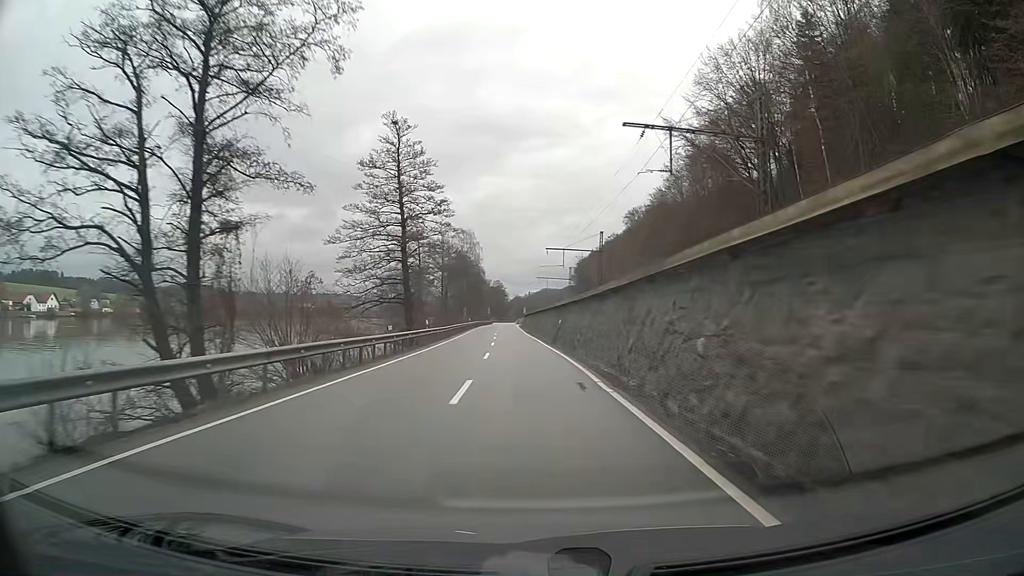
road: primary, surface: asphalt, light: Day
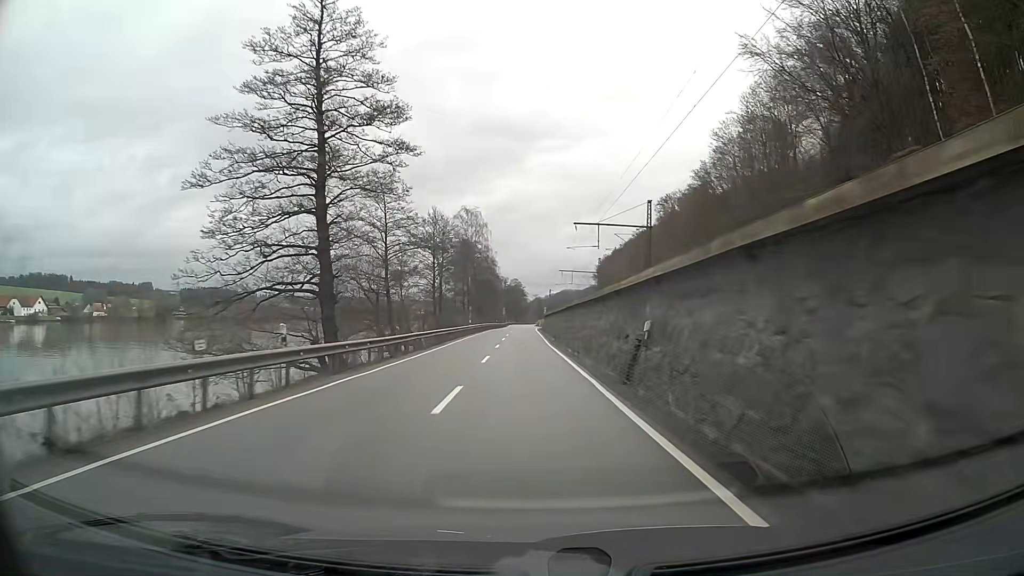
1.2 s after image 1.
(-0.4, +25.0) m; -2°
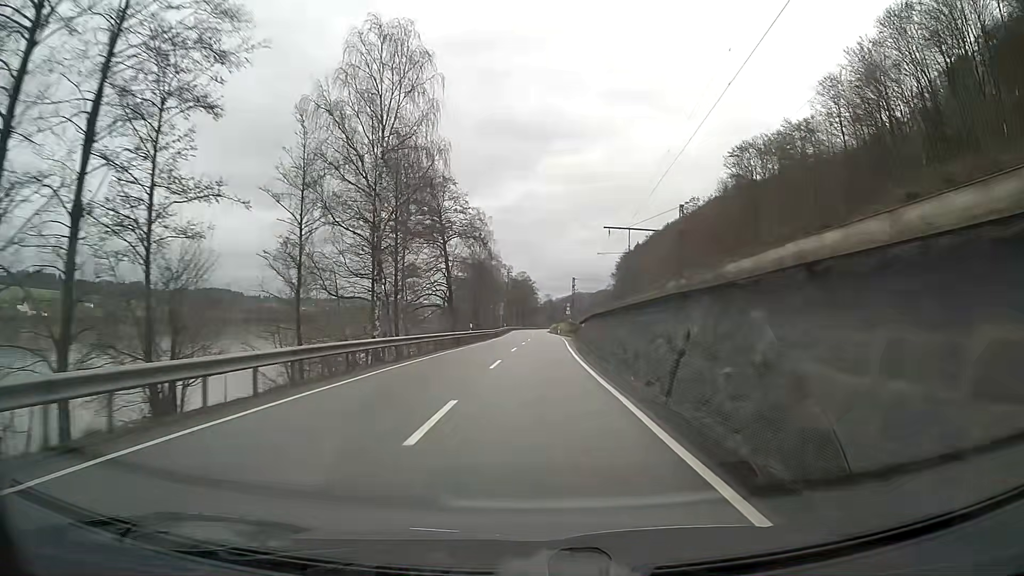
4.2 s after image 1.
(-0.7, +62.4) m; 0°
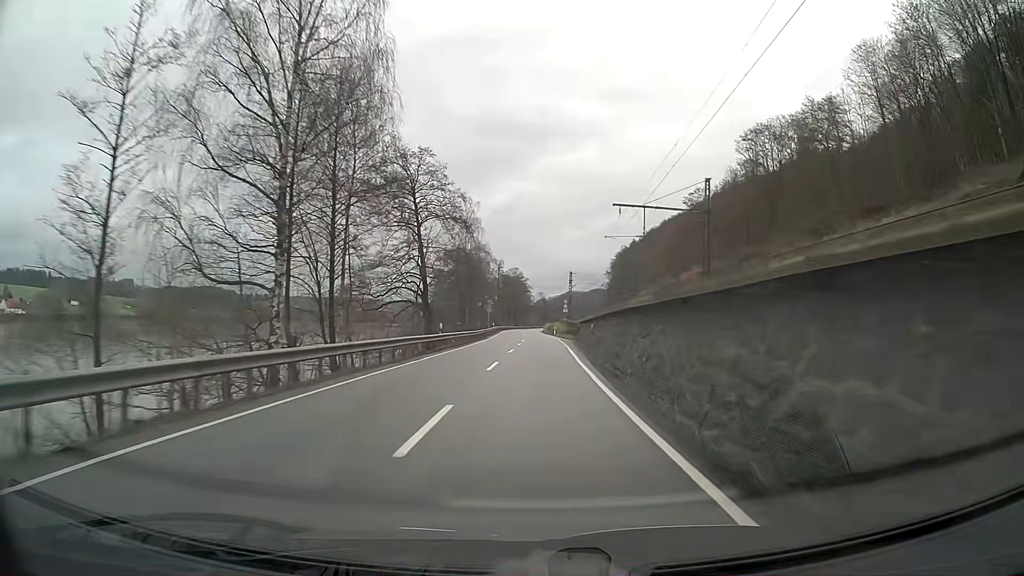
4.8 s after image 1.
(+0.1, +12.5) m; +1°
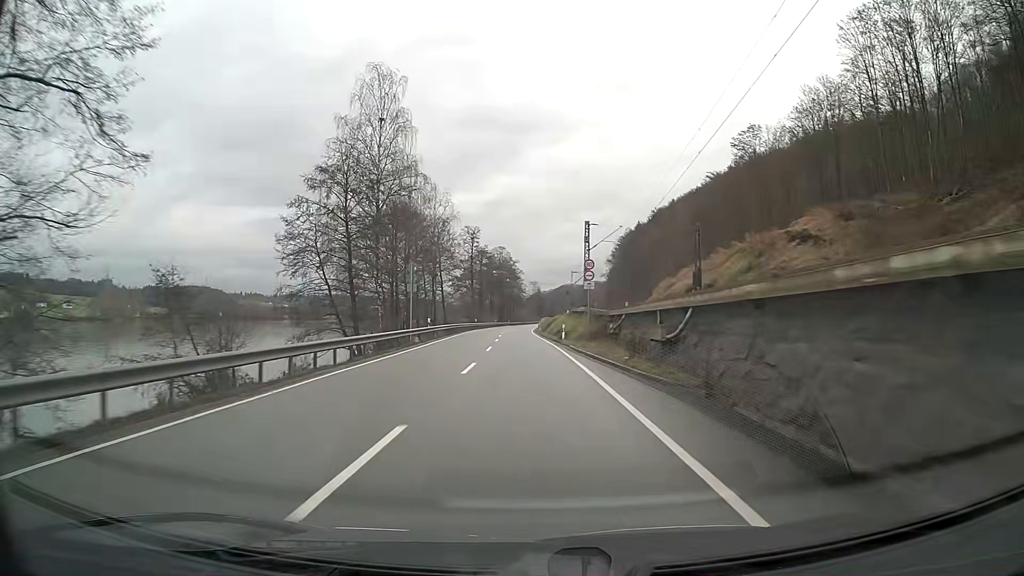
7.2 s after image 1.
(+0.5, +50.0) m; 0°
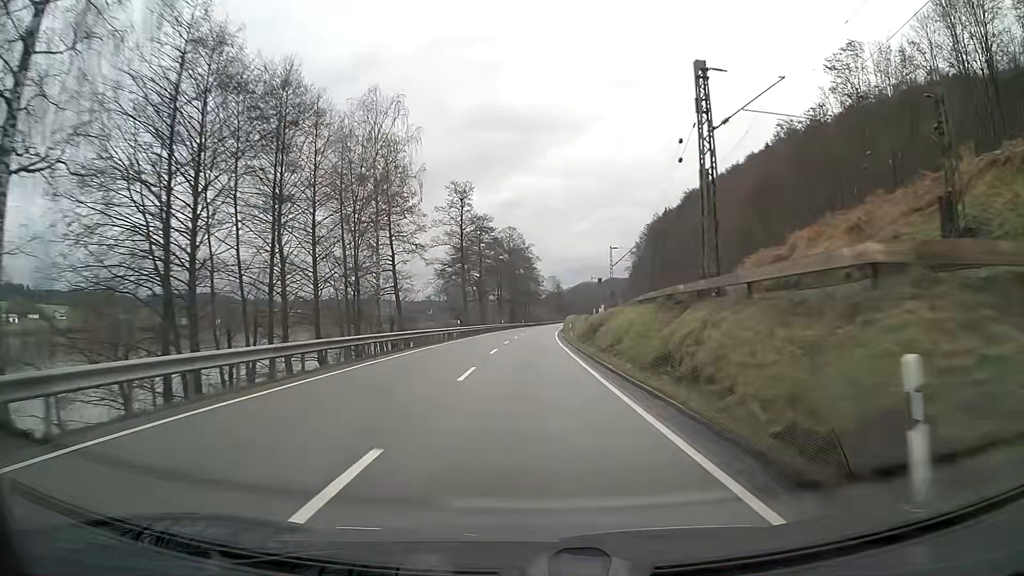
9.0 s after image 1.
(-0.5, +37.6) m; -1°
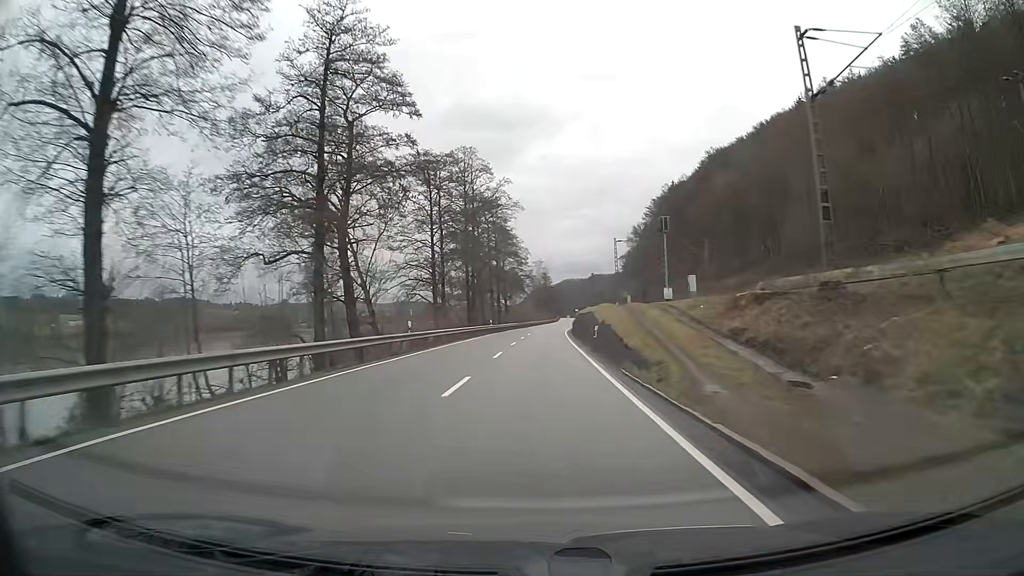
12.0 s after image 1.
(+0.4, +62.8) m; +1°
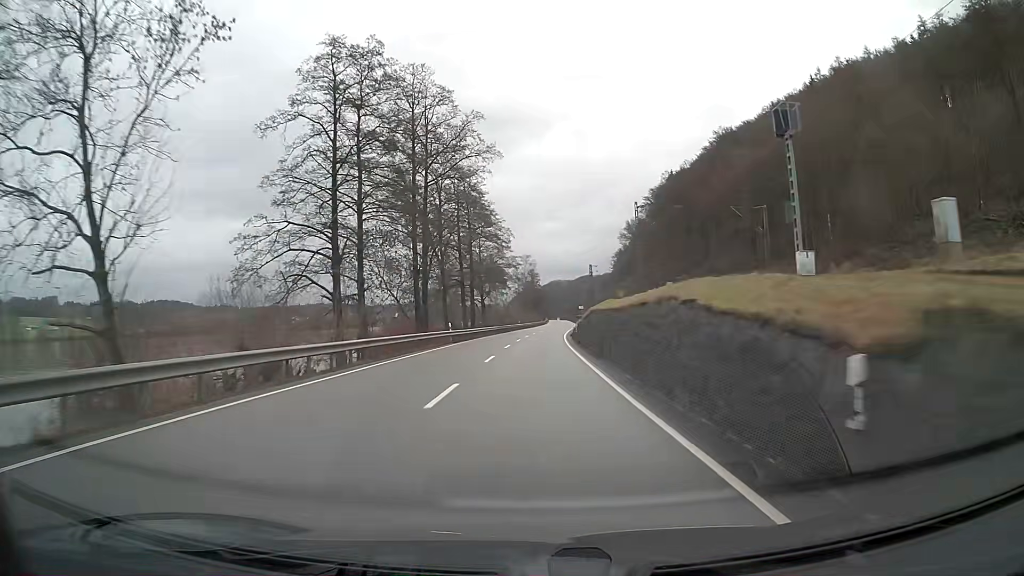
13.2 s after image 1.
(+0.3, +25.1) m; +1°
